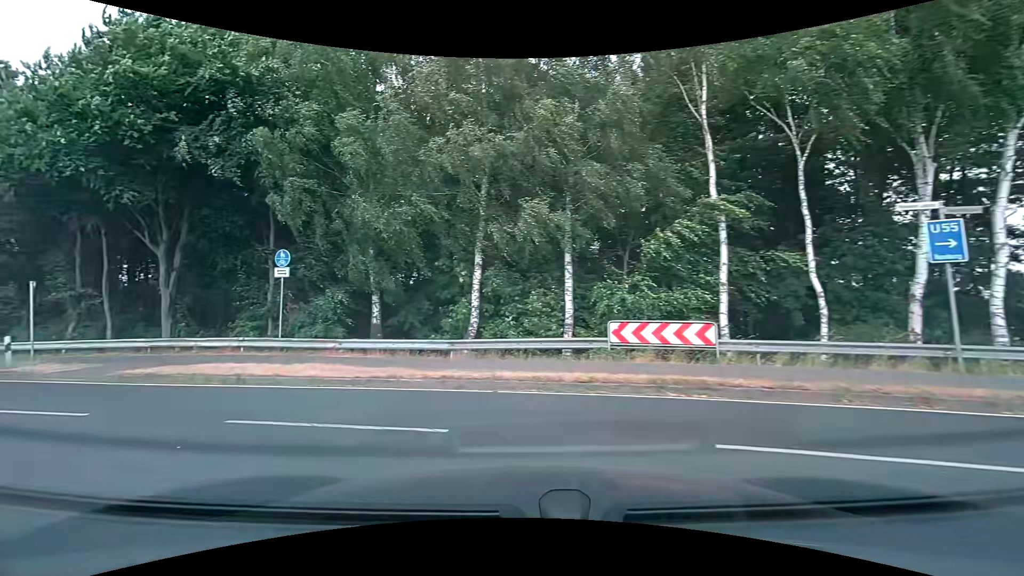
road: secondary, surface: asphalt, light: Day
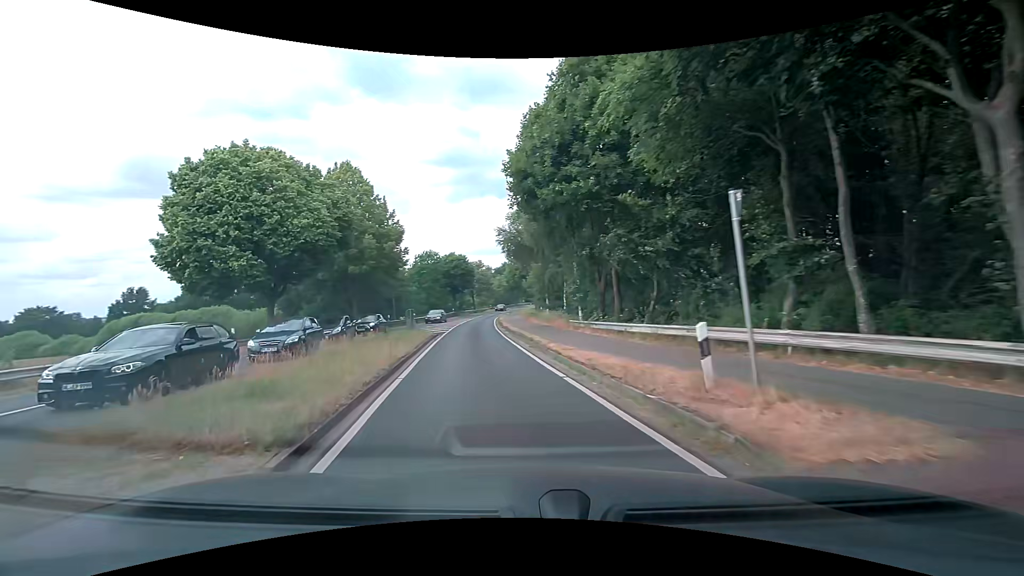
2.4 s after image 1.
(-8.7, +11.4) m; -67°
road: tertiary
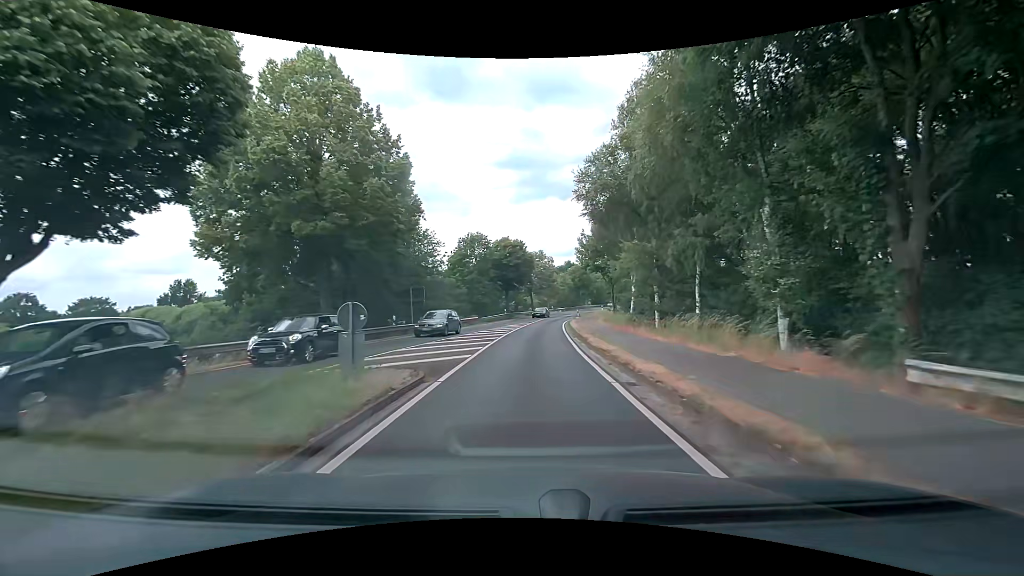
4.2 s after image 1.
(-2.4, +19.7) m; -9°
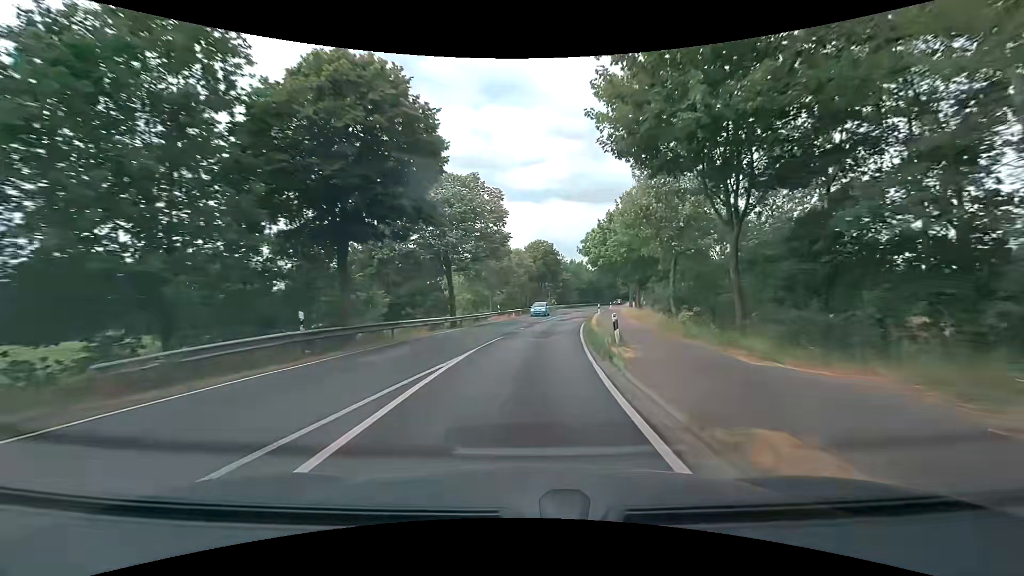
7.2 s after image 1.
(+1.9, +47.4) m; +6°
(0, +10) (+1, +20) (+2, +30) (+3, +40) (+4, +50) (+6, +60) (+8, +69) (+10, +79) (+13, +89) (+16, +98) m
